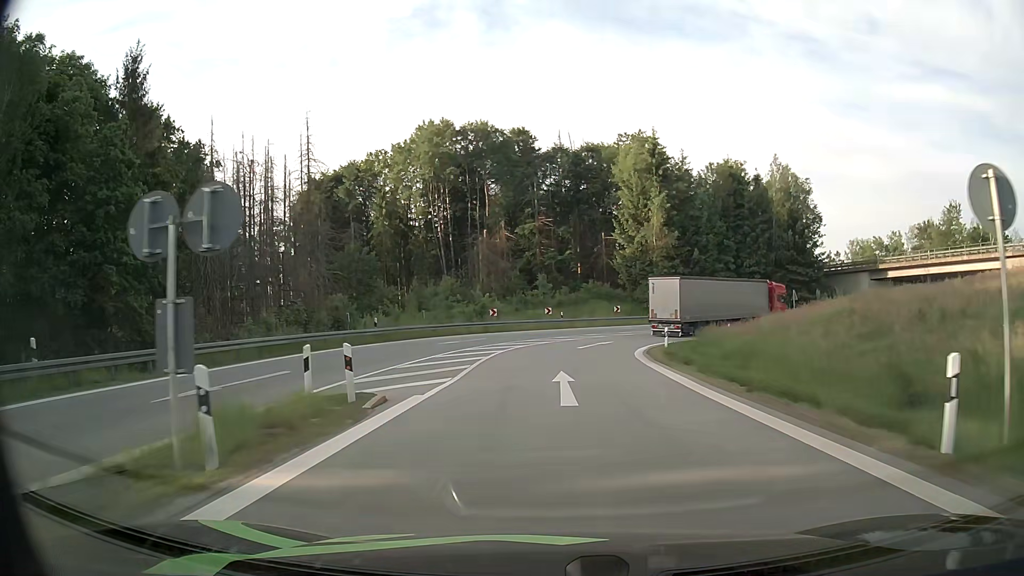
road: motorway_link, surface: asphalt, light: Day
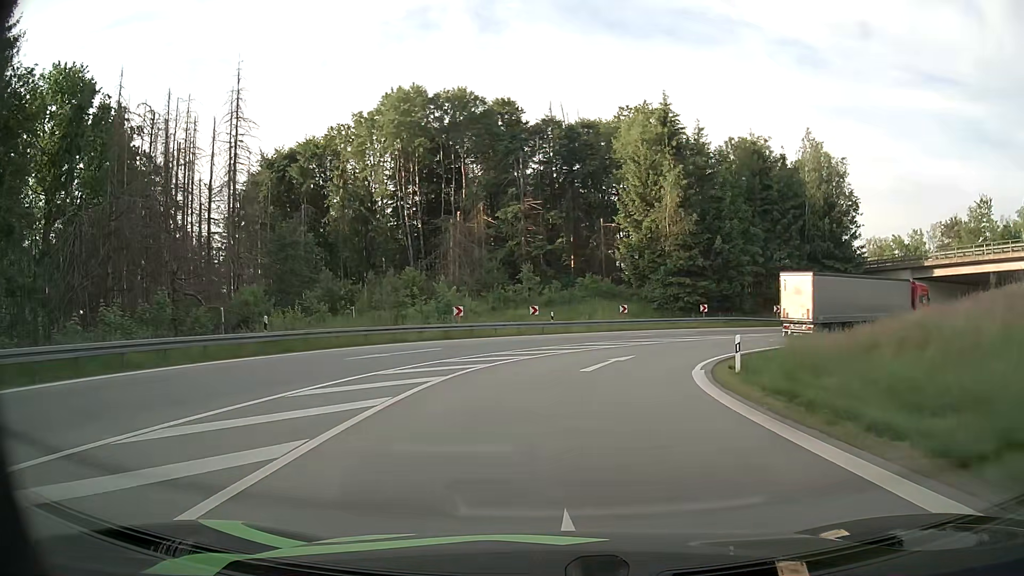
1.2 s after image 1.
(+0.1, +13.7) m; +1°
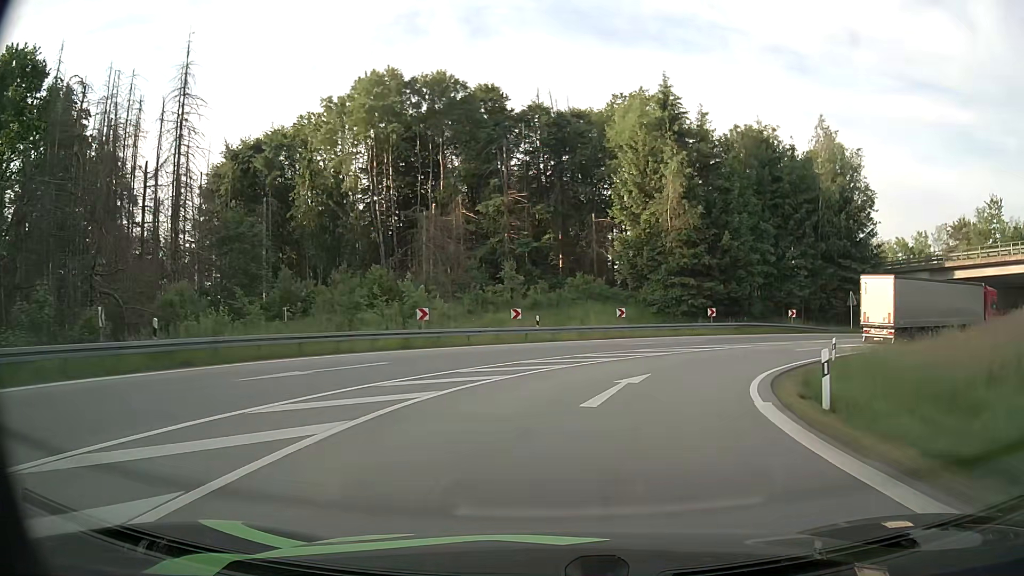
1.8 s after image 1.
(+0.1, +6.7) m; +1°
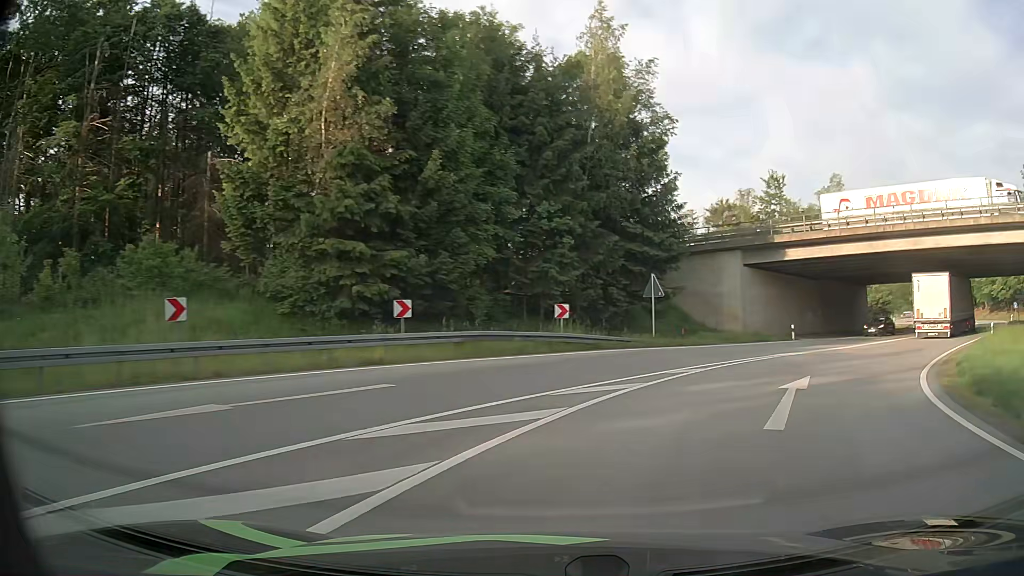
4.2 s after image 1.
(+4.6, +24.7) m; +27°
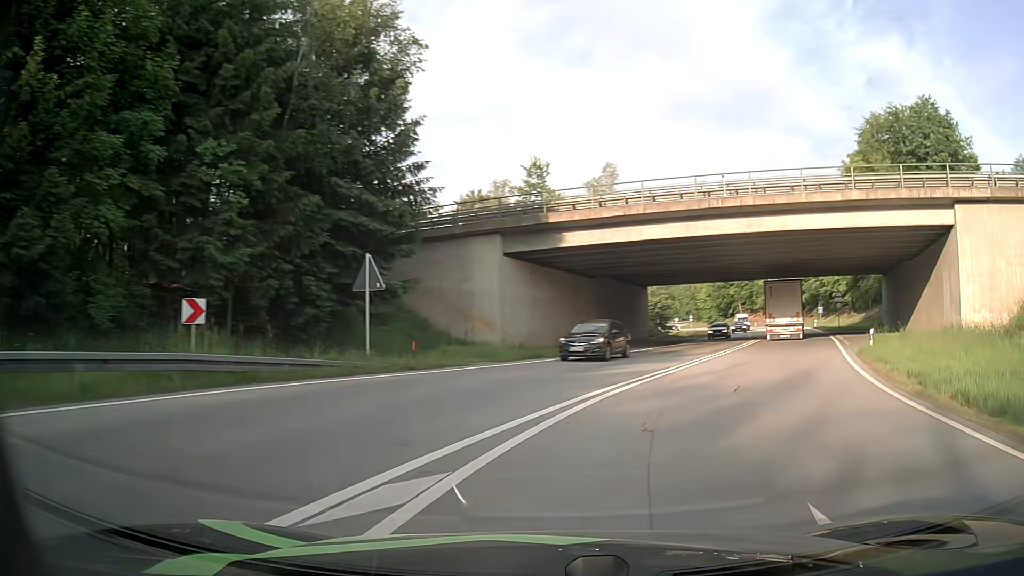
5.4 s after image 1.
(+2.1, +11.6) m; +22°
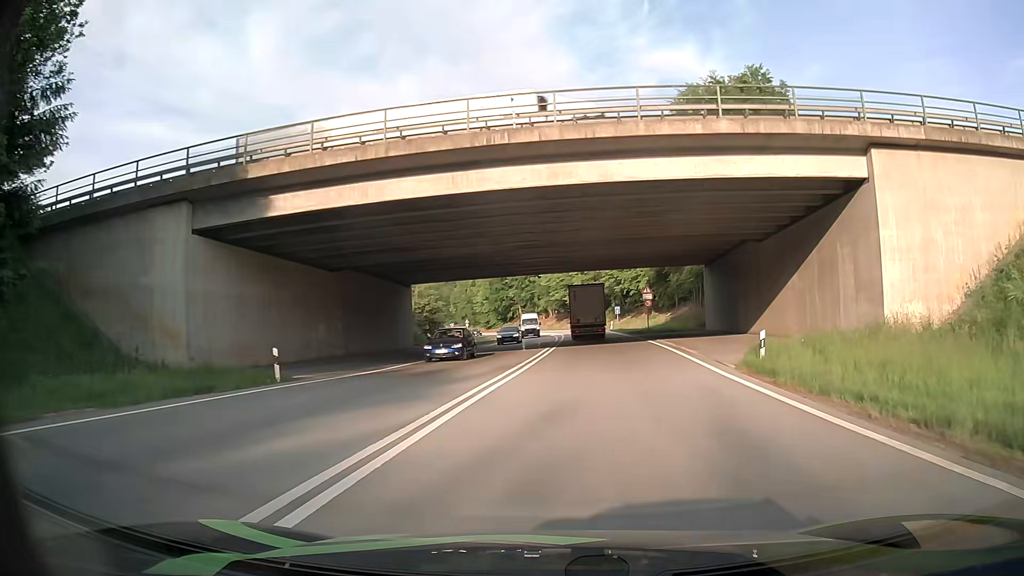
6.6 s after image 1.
(+2.2, +11.3) m; +19°
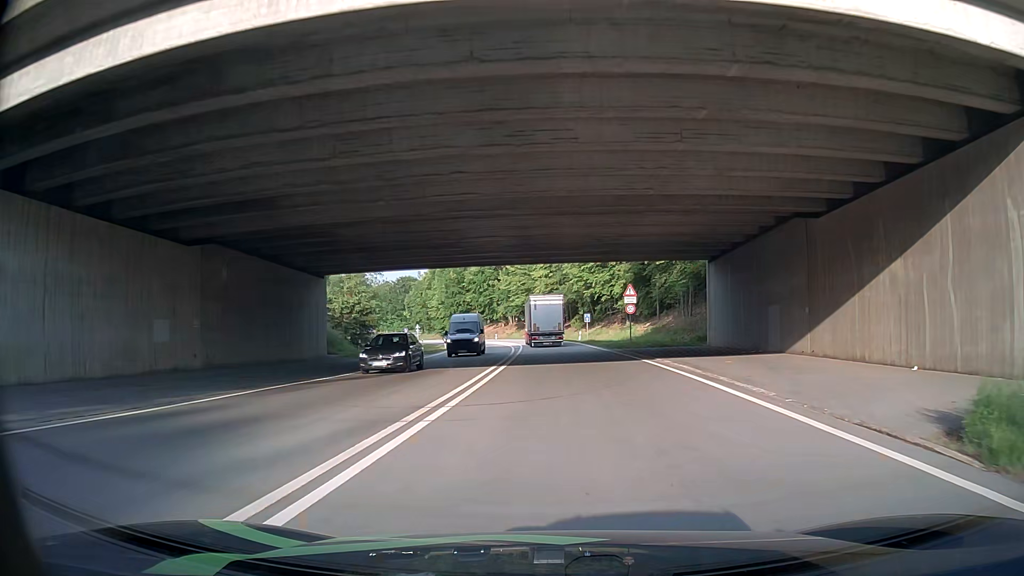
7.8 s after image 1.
(+0.4, +12.7) m; +3°
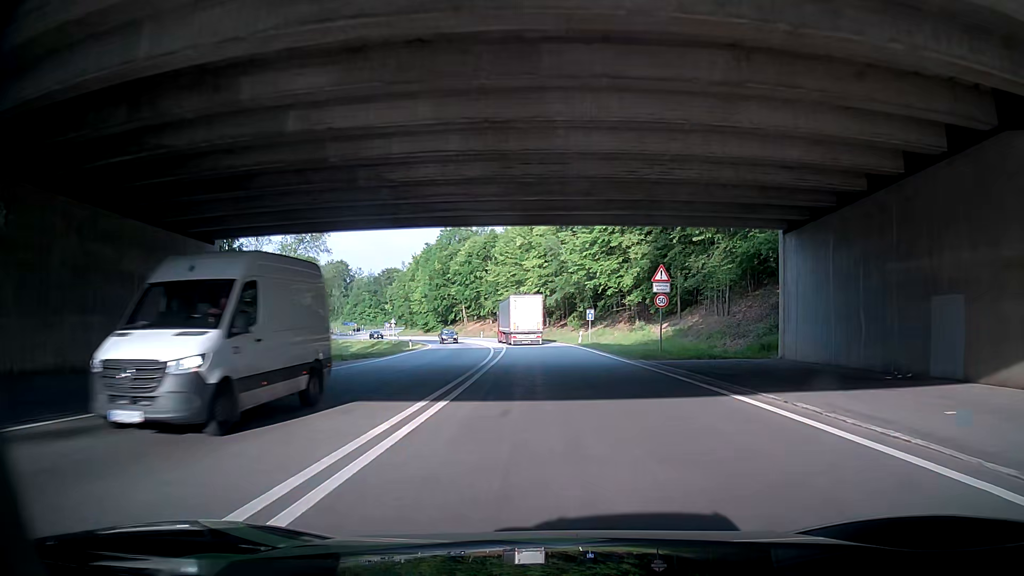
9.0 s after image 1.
(0.0, +13.9) m; +1°
(0, +10) (0, +20) (-1, +30) (-2, +40) (-3, +50) (-4, +60) (-5, +70) (-7, +80) (-9, +89) (-12, +99) m
